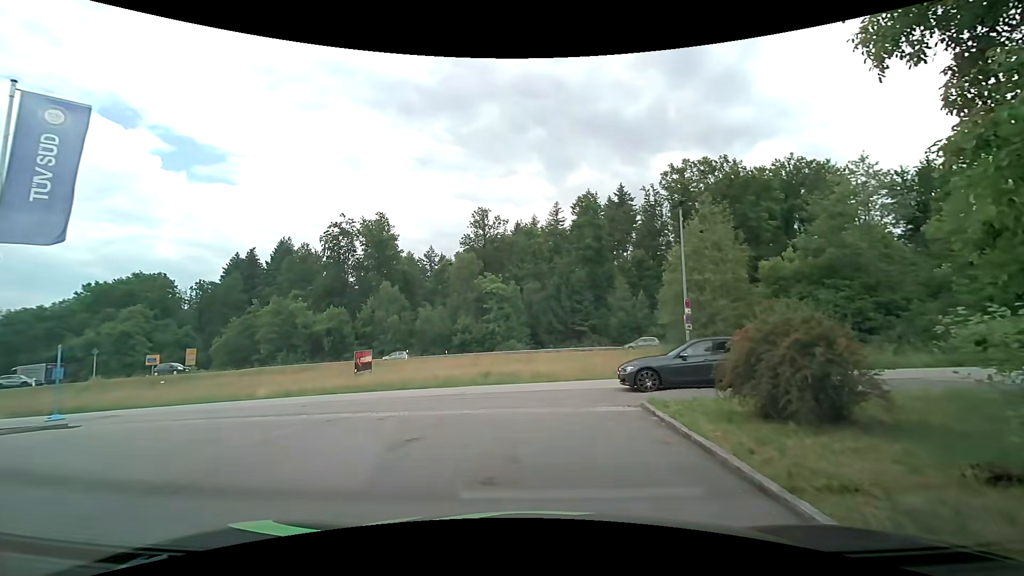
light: Day
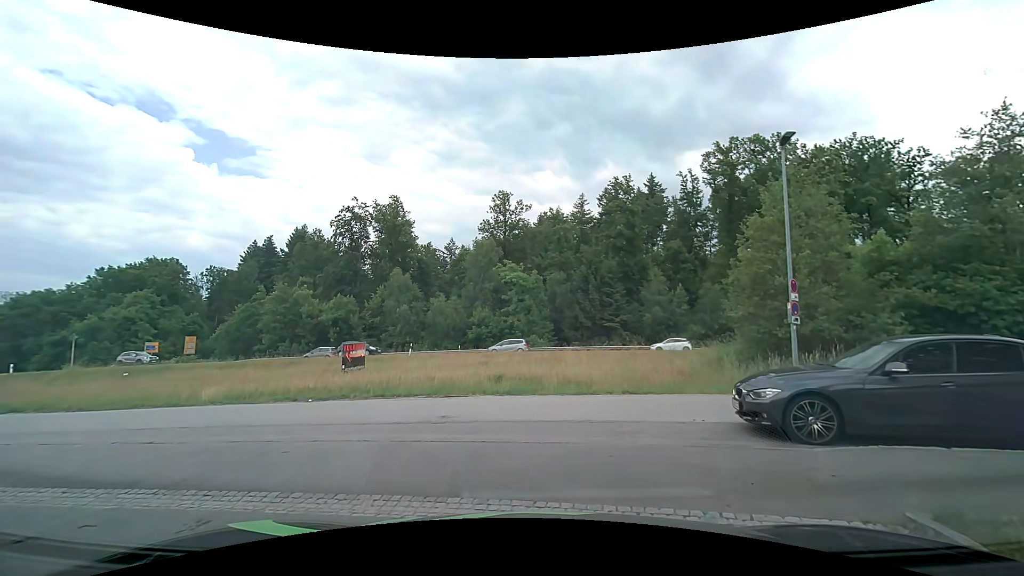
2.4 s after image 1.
(-0.2, +6.8) m; -3°
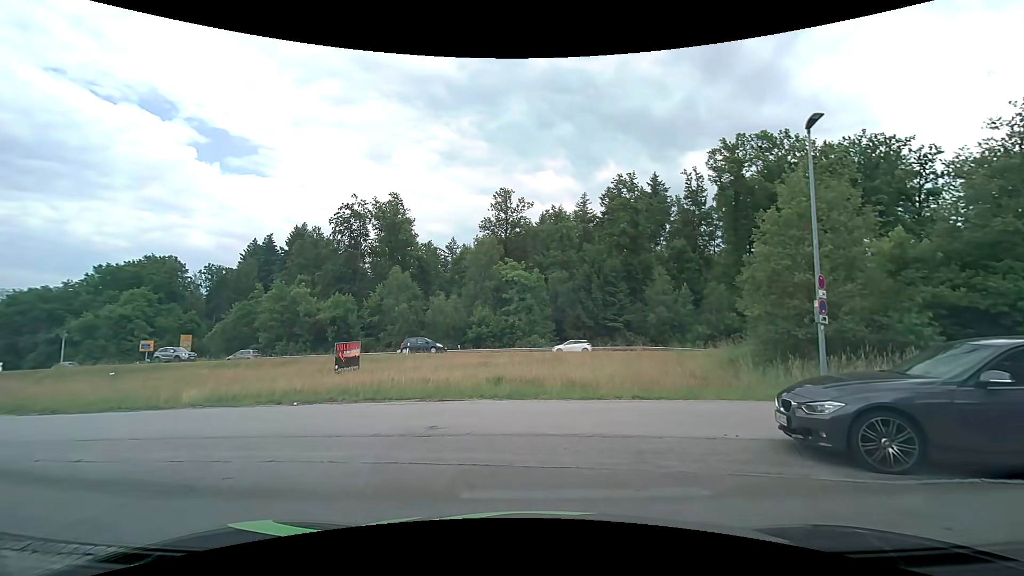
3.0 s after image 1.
(0.0, +1.3) m; 0°
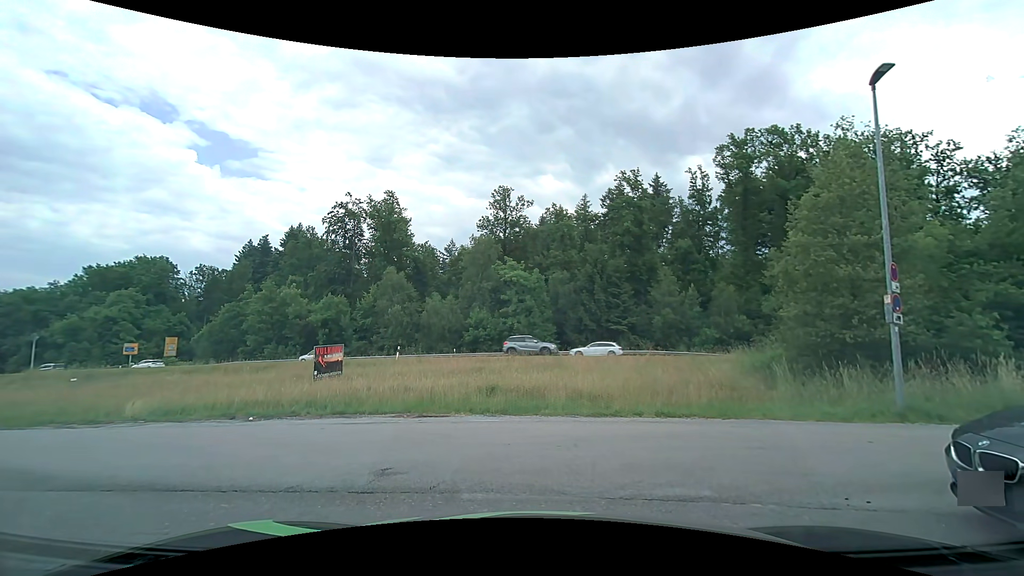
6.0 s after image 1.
(+0.1, +2.6) m; +1°
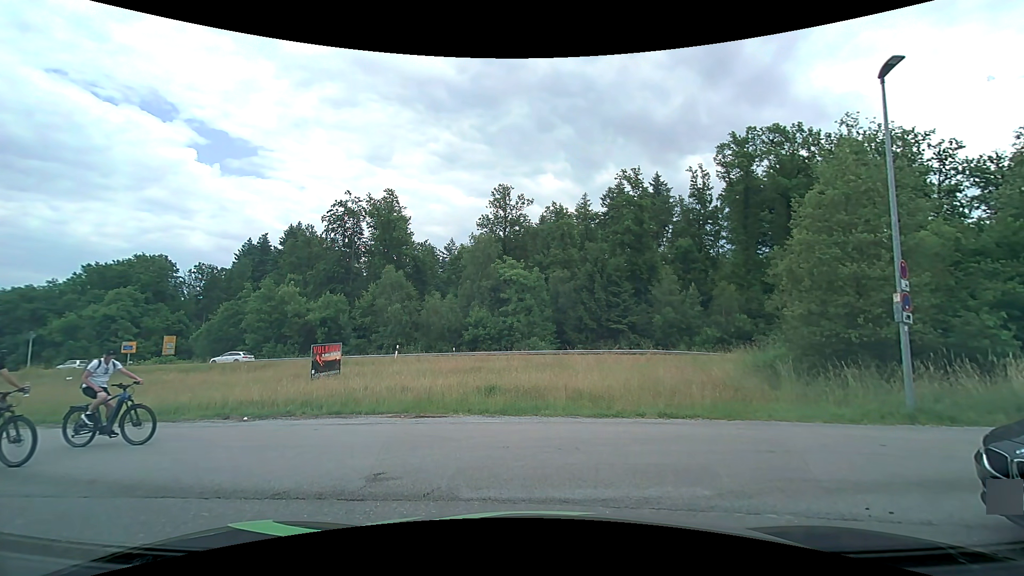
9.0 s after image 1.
(0.0, +0.3) m; 0°
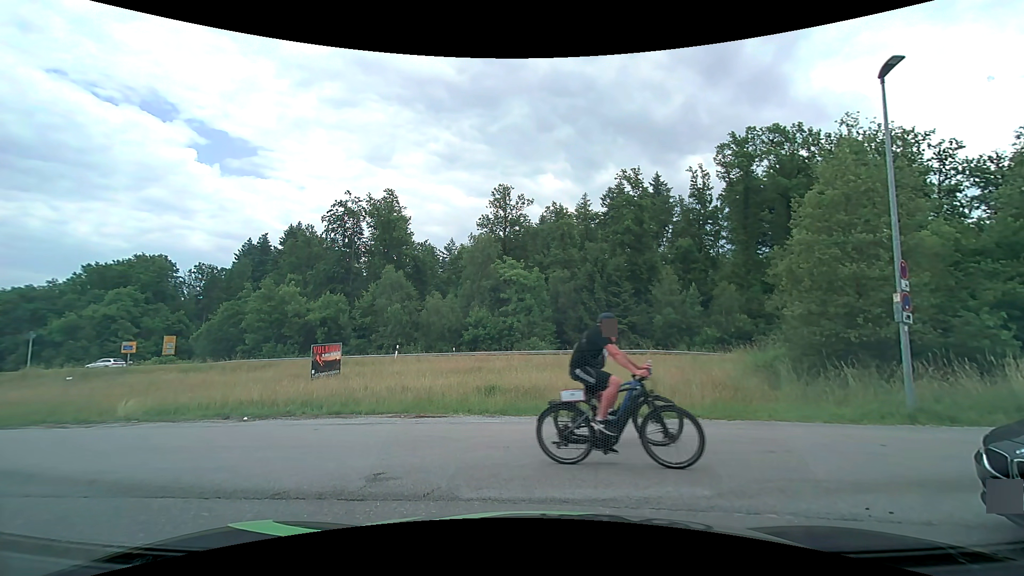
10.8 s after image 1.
(0.0, 0.0) m; 0°
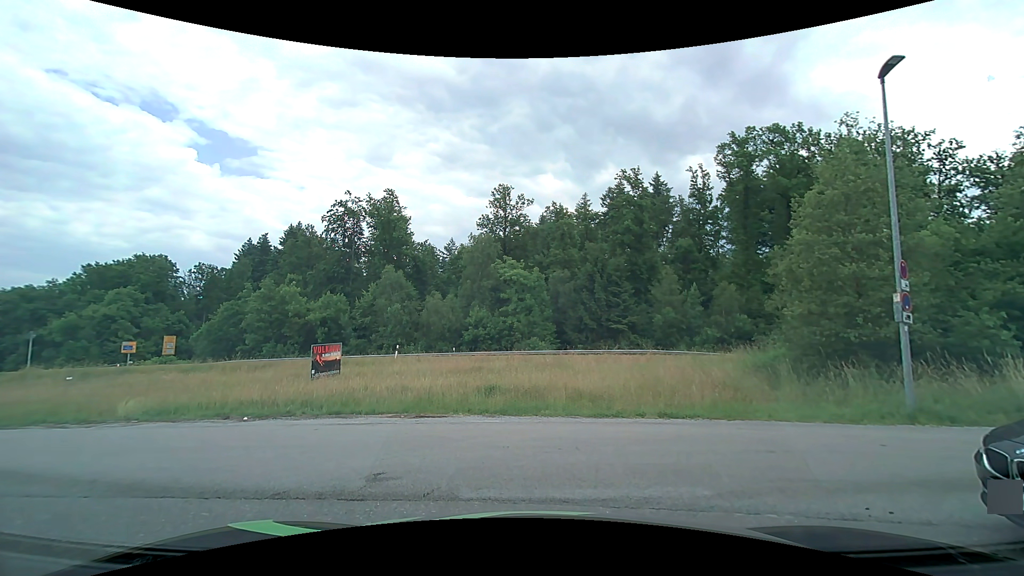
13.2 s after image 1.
(0.0, 0.0) m; 0°
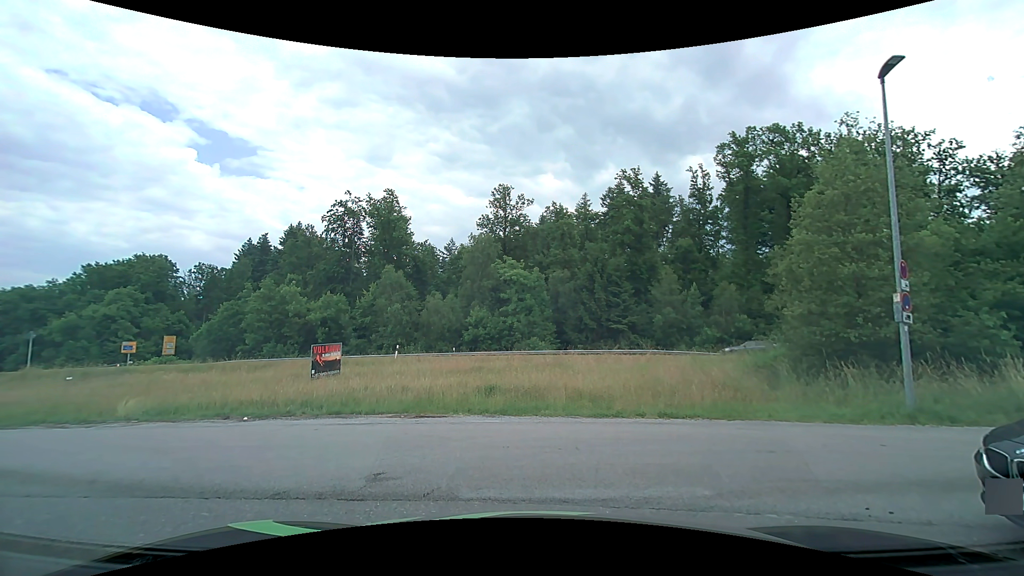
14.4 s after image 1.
(0.0, 0.0) m; 0°
